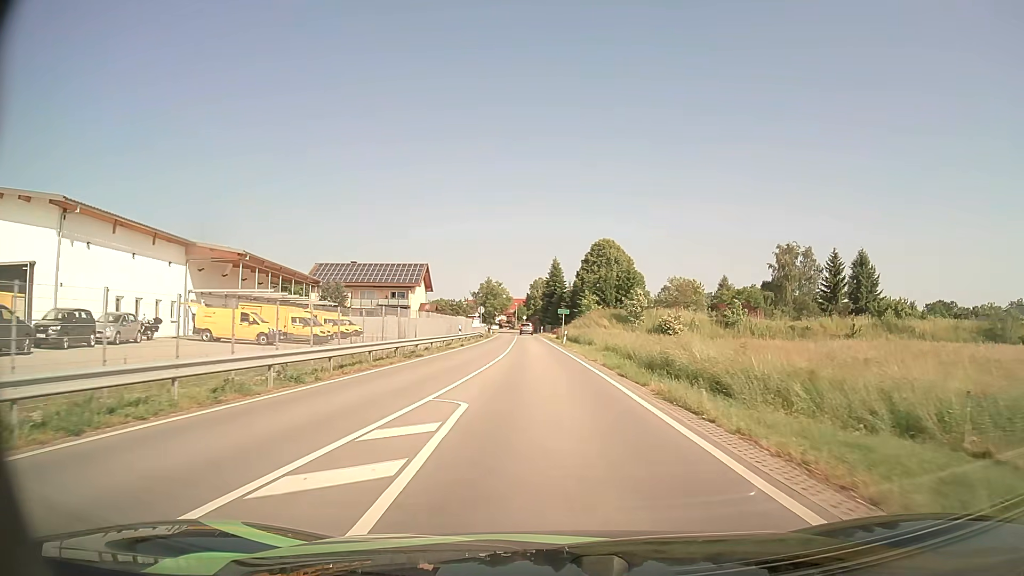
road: primary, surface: asphalt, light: Day
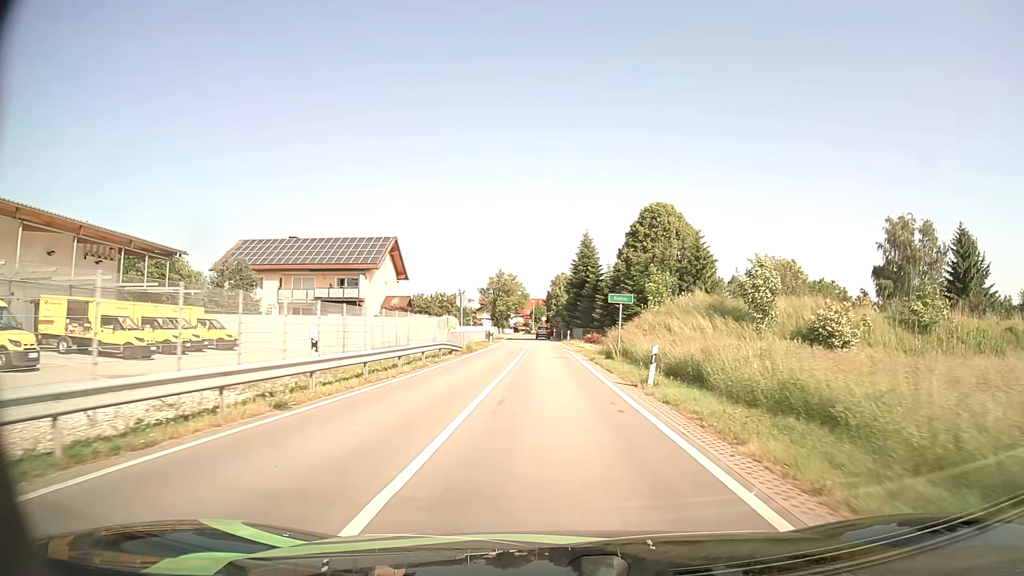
(-0.6, +32.8) m; -2°
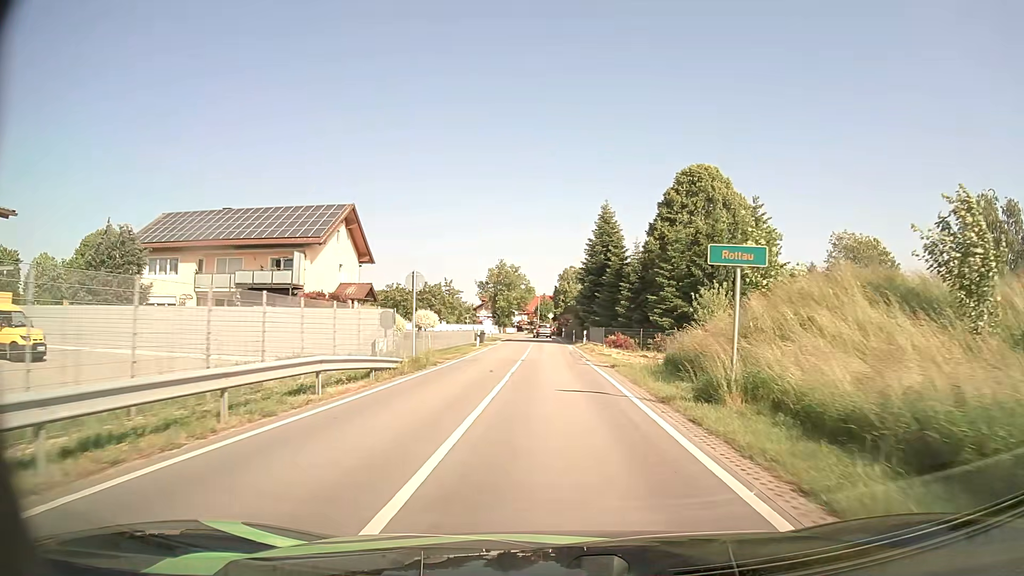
(-0.1, +16.8) m; -1°
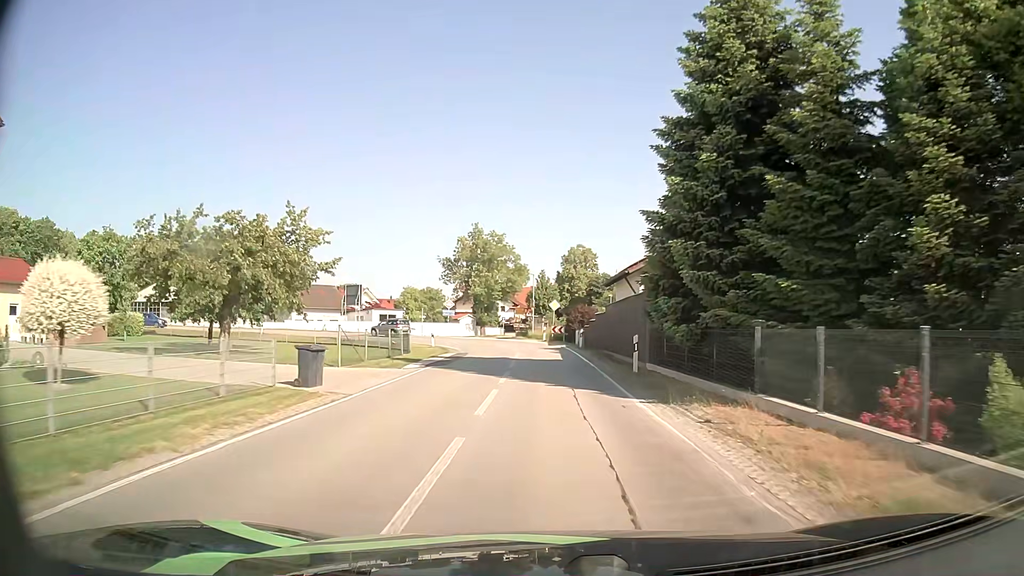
(-0.1, +41.5) m; 0°
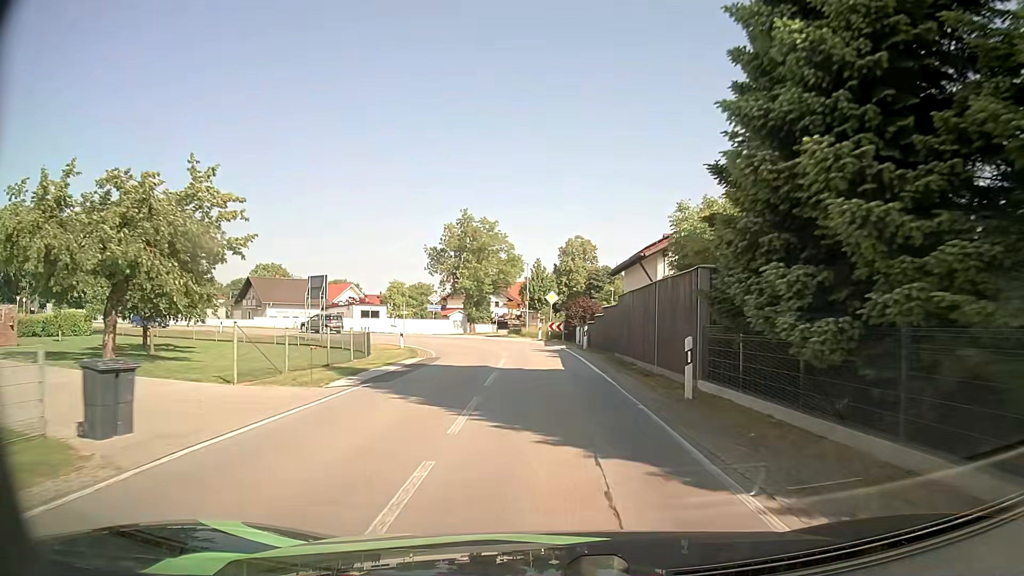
(0.0, +7.6) m; 0°
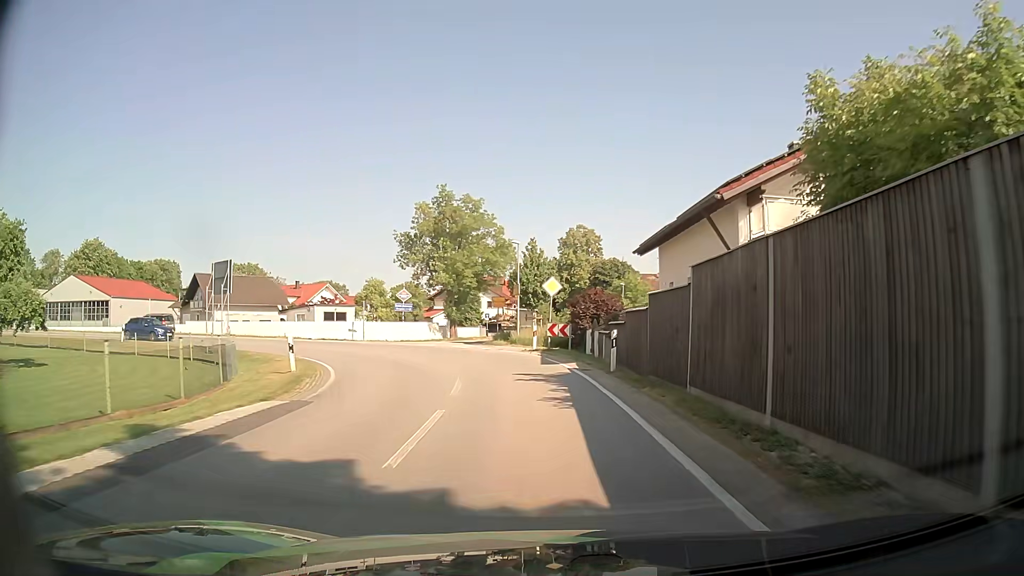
(0.0, +14.0) m; 0°
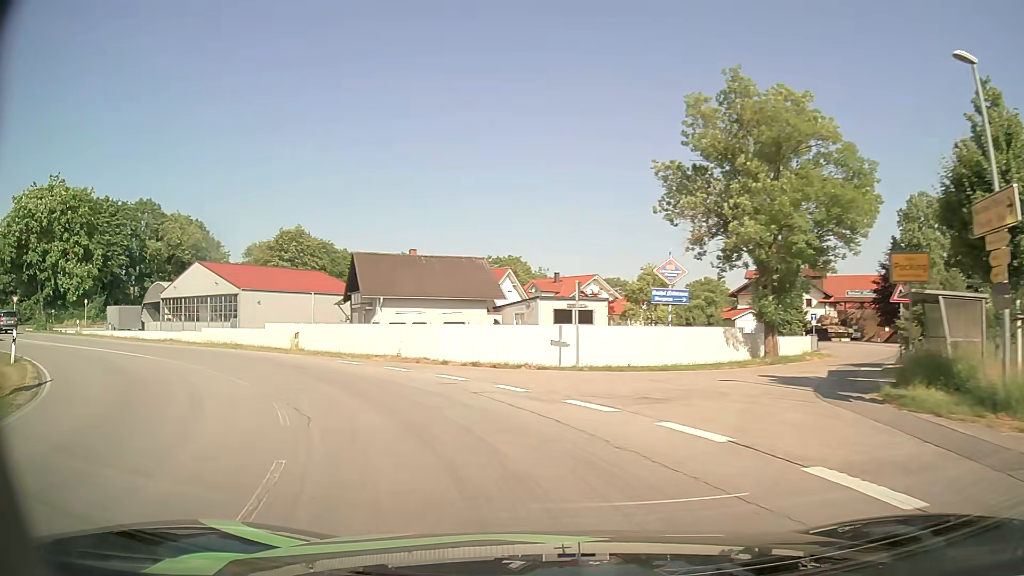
(-3.2, +27.8) m; -24°
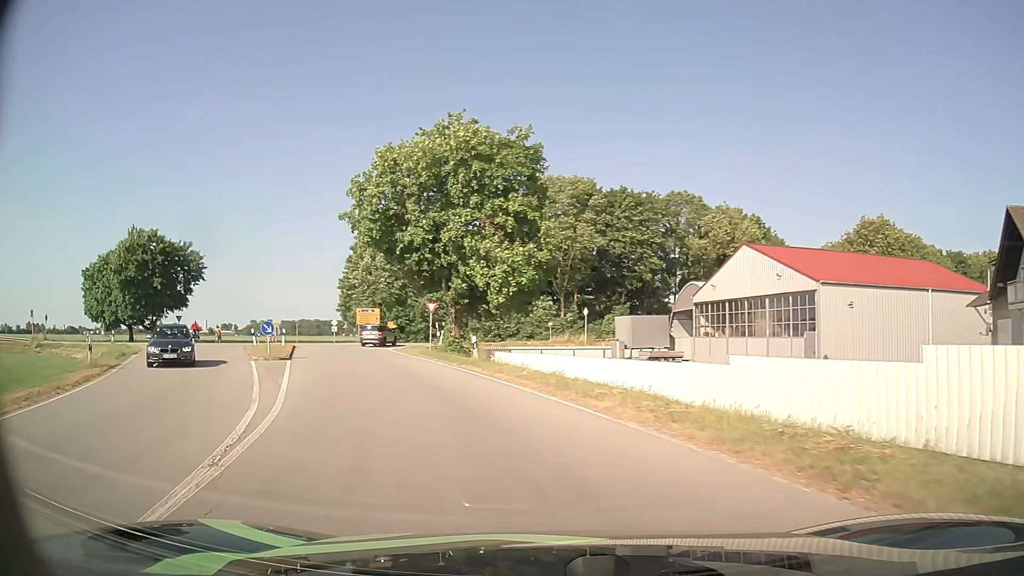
(-9.3, +21.0) m; -49°
(-1, +10) (-5, +19) (-8, +29) (-11, +38) (-13, +48) (-12, +58) (-5, +65) (+4, +70) (+12, +75) (+21, +79) m
